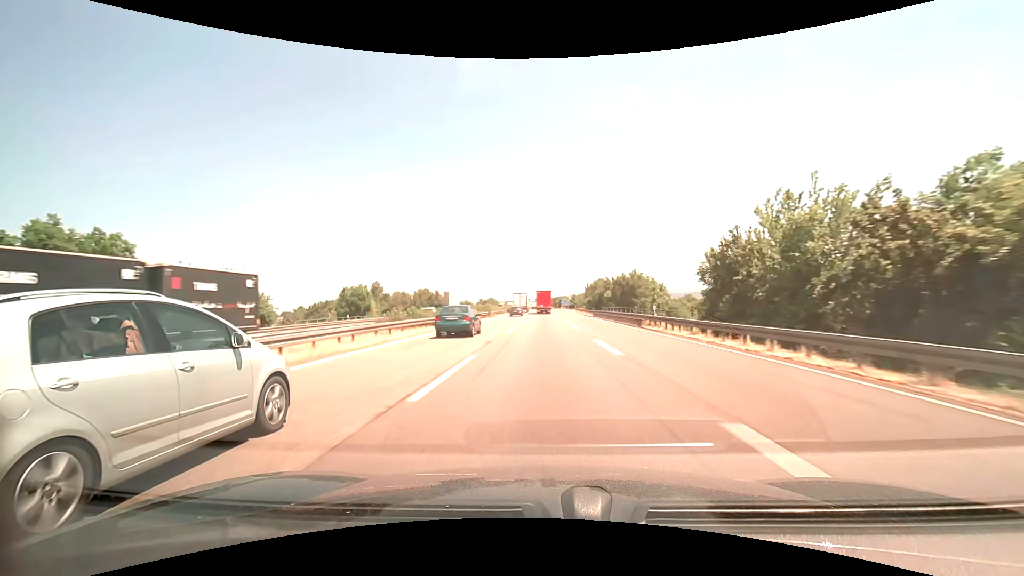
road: motorway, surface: asphalt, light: Day
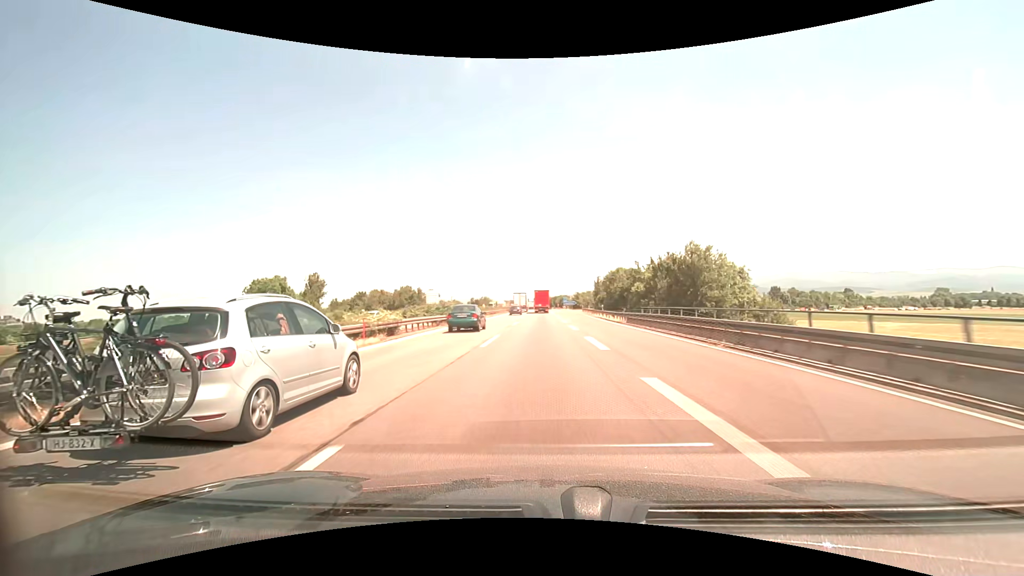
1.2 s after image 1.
(+0.1, +26.5) m; 0°
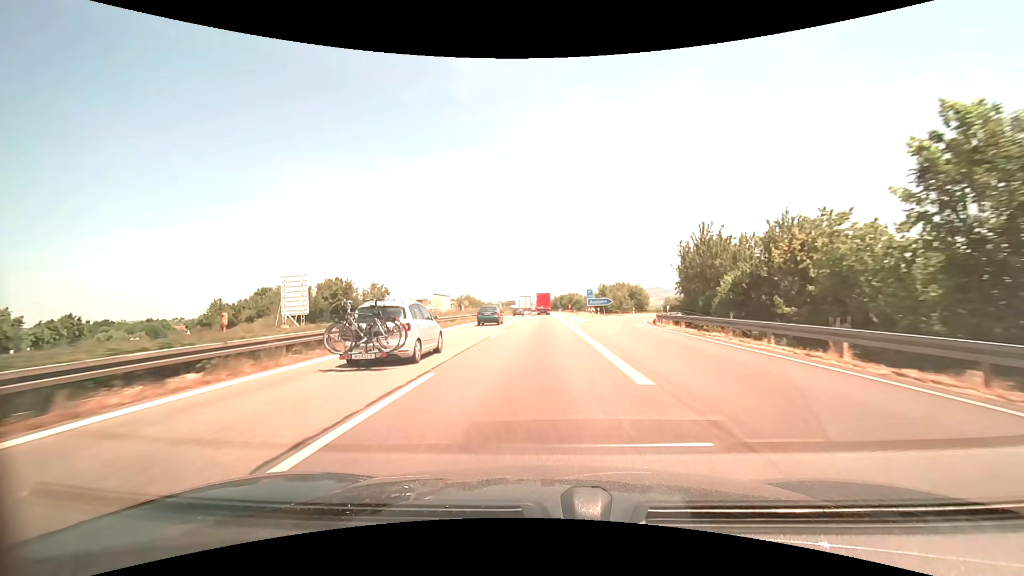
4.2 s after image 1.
(-0.2, +66.5) m; 0°
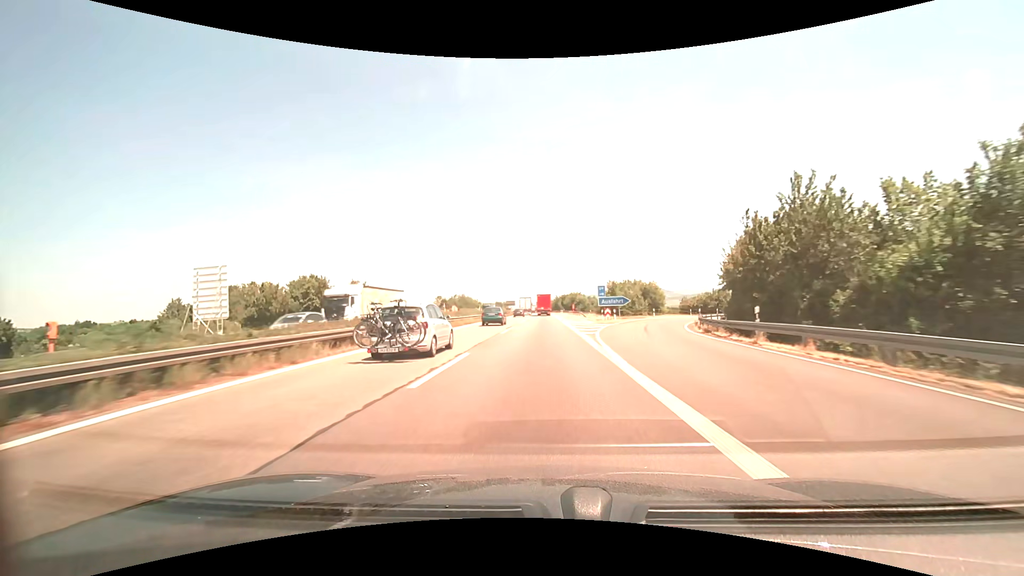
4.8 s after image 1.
(0.0, +13.3) m; 0°
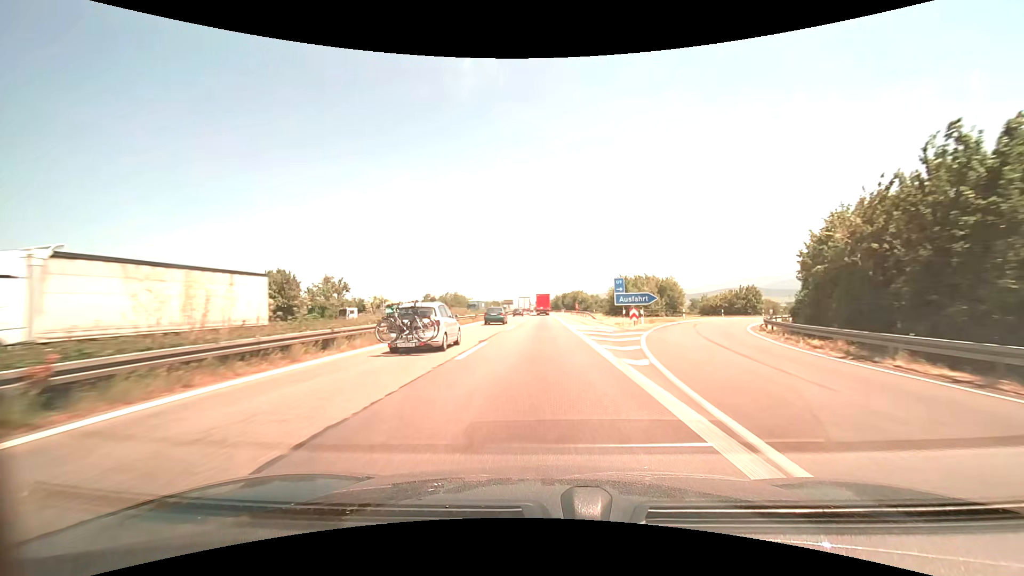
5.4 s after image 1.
(0.0, +13.3) m; 0°
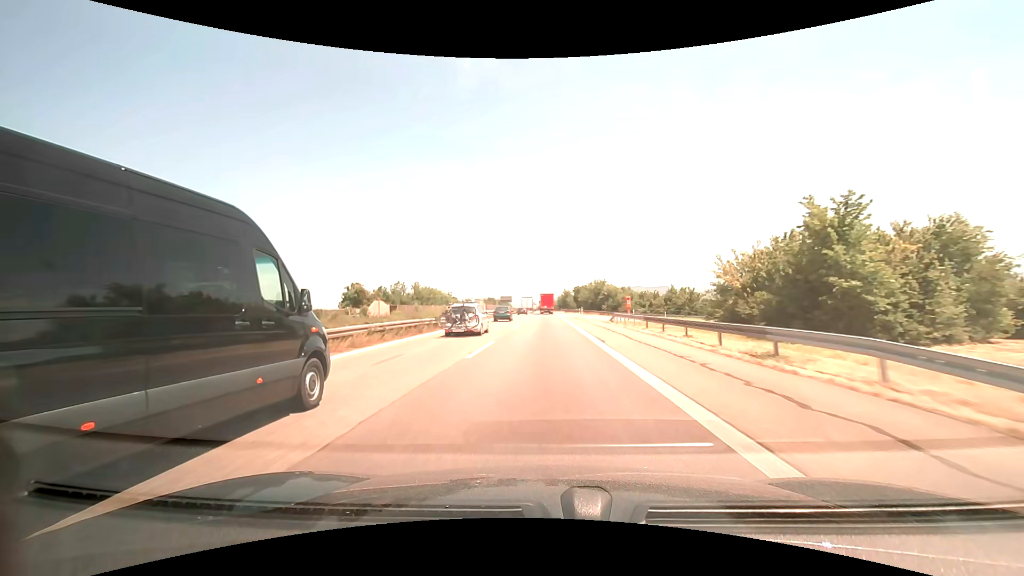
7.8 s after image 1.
(-0.1, +53.7) m; 0°
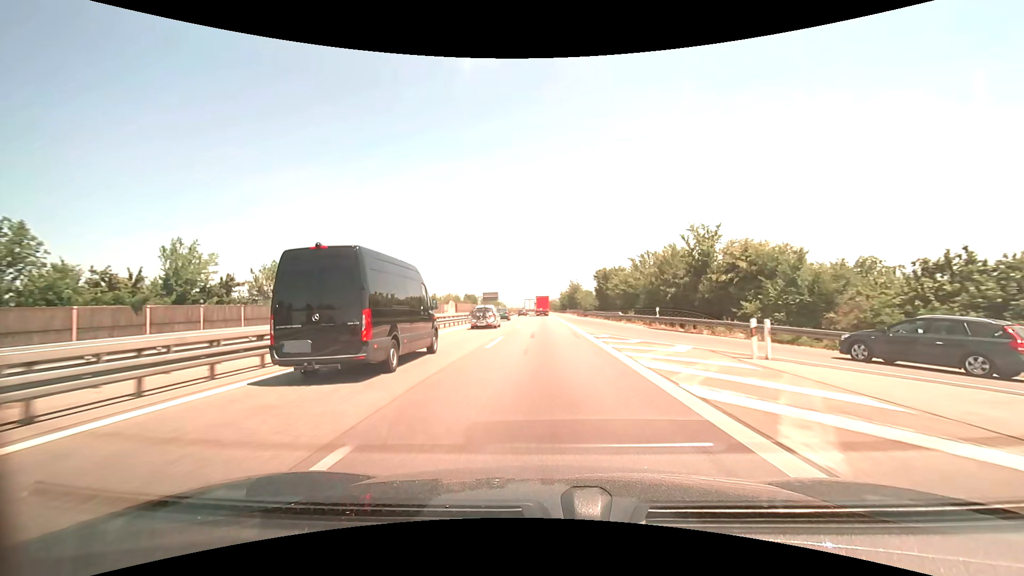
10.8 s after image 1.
(+0.1, +68.3) m; 0°
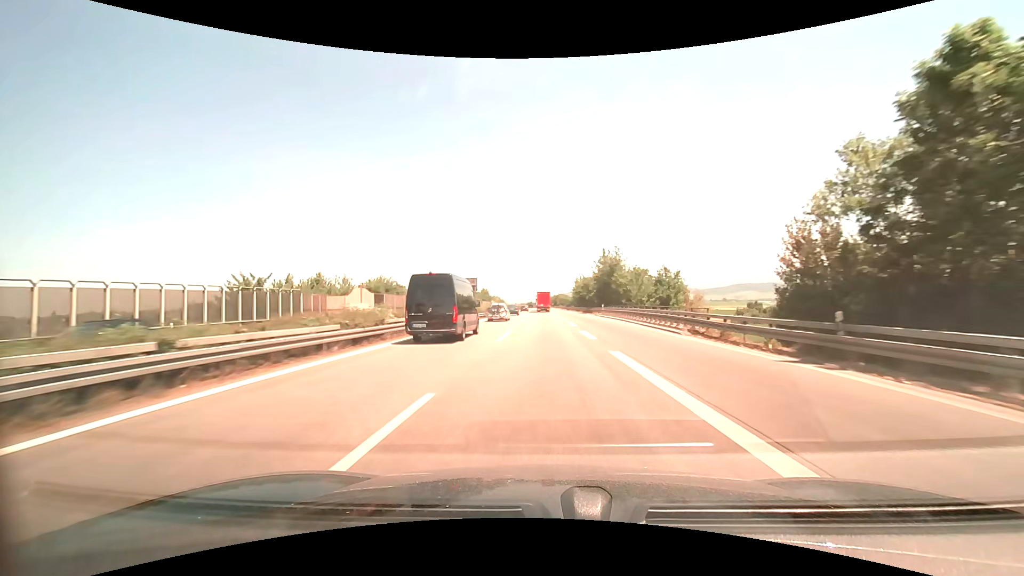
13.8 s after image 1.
(-0.2, +70.4) m; -1°
(0, +10) (0, +20) (0, +30) (0, +40) (0, +50) (0, +60) (0, +70) (0, +80) (0, +90) (0, +100) m
